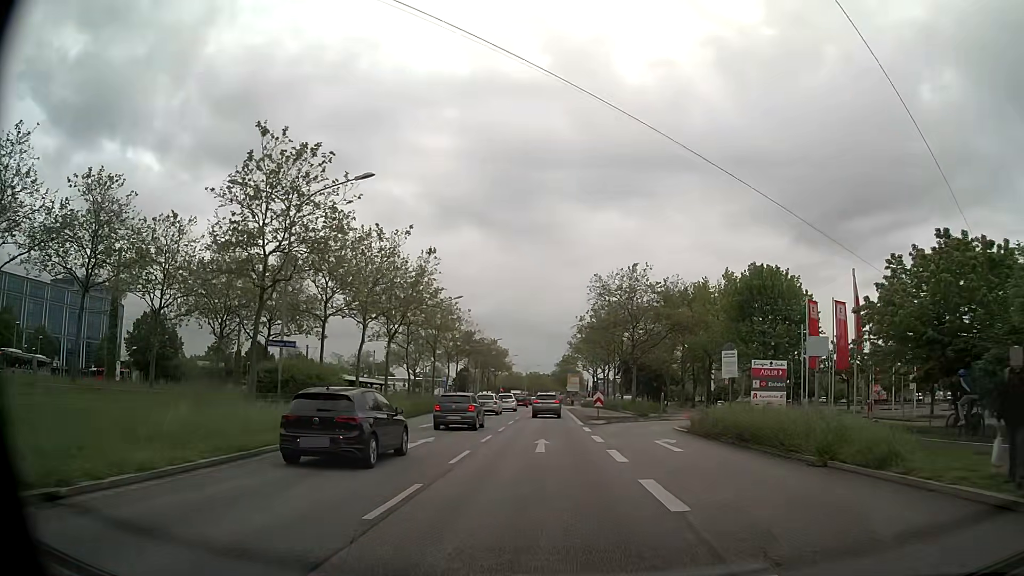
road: primary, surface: asphalt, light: Day
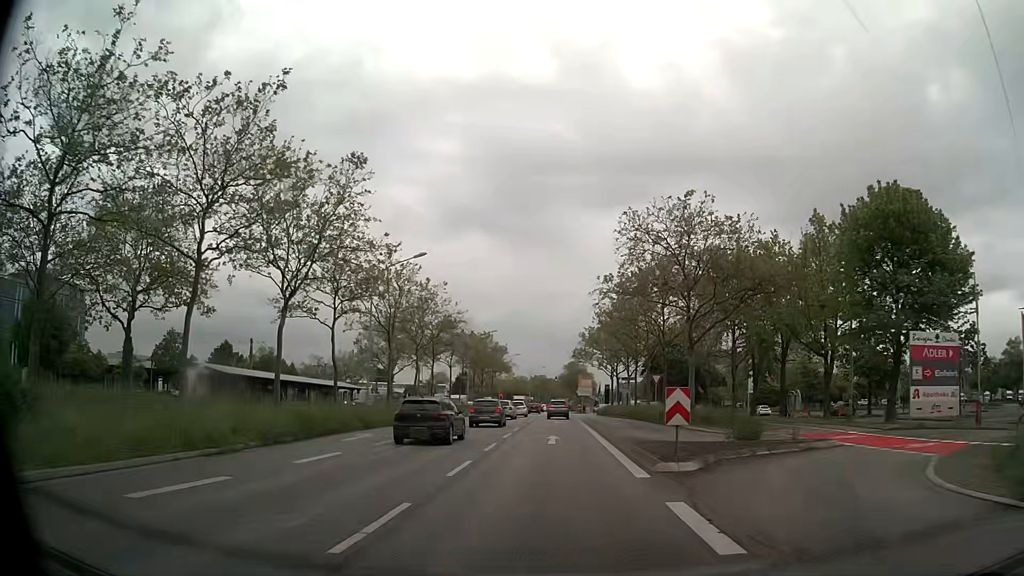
(0.0, +20.1) m; 0°
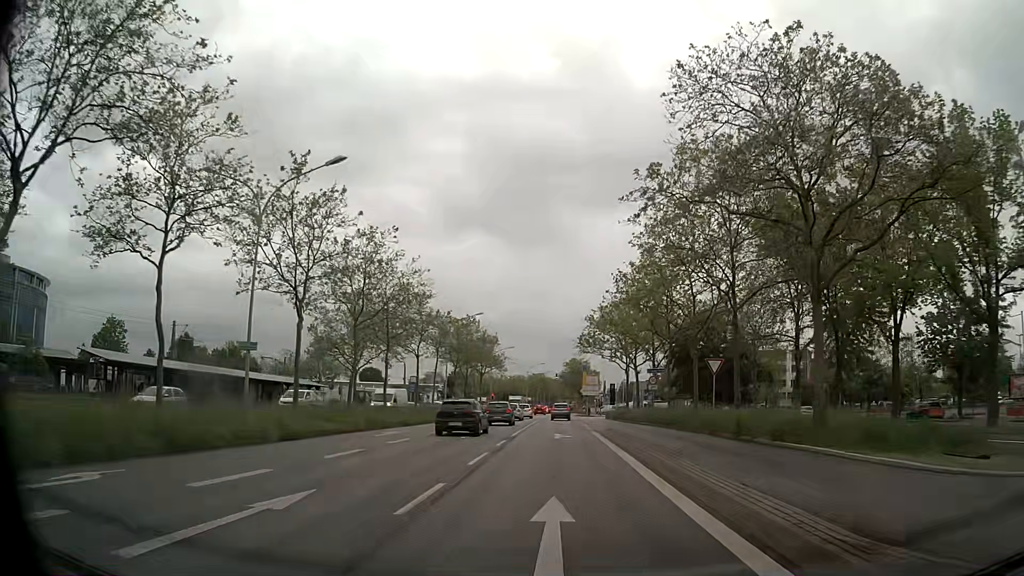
(-0.1, +16.7) m; 0°
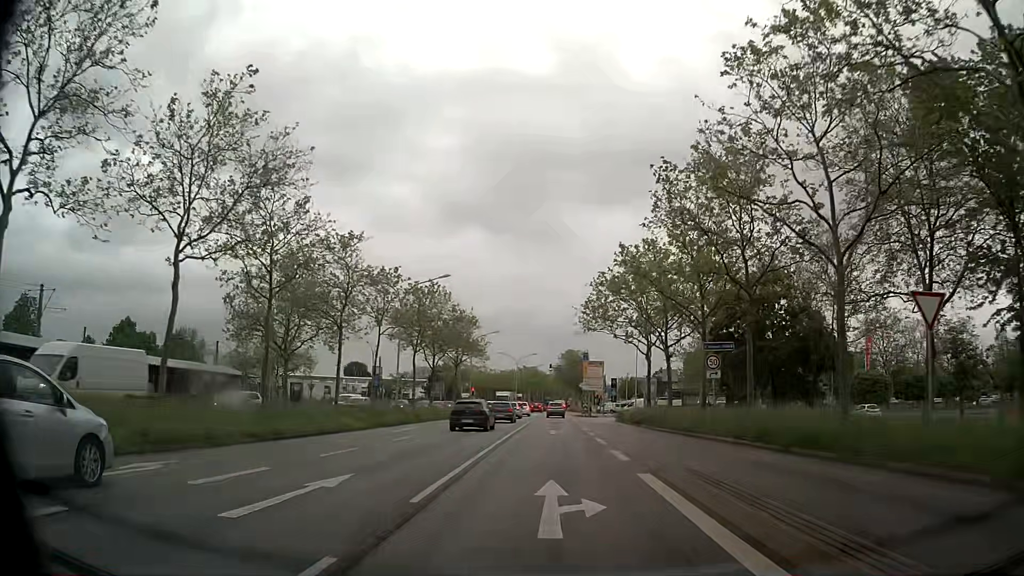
(+0.1, +18.0) m; +1°
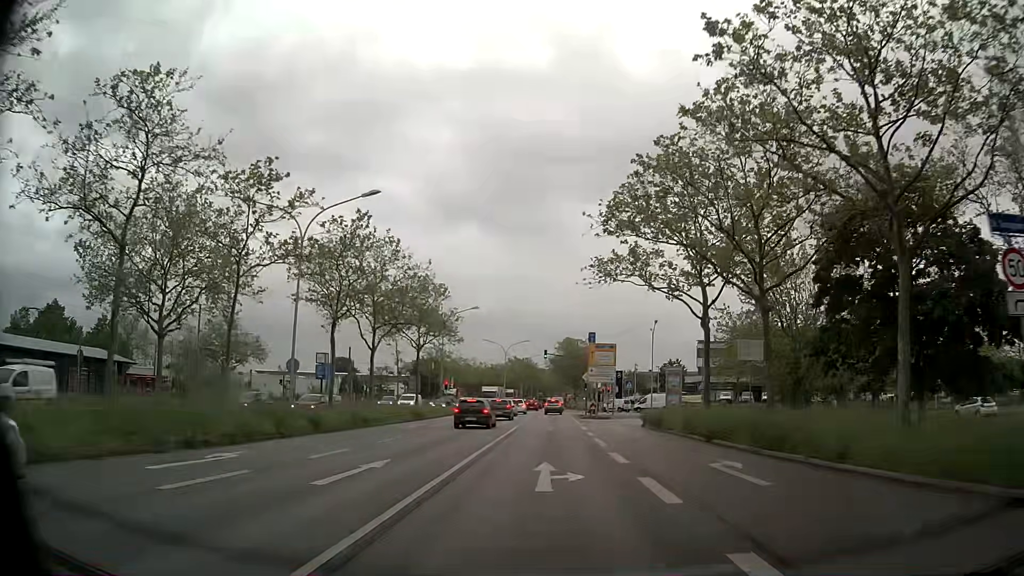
(+0.1, +18.7) m; 0°
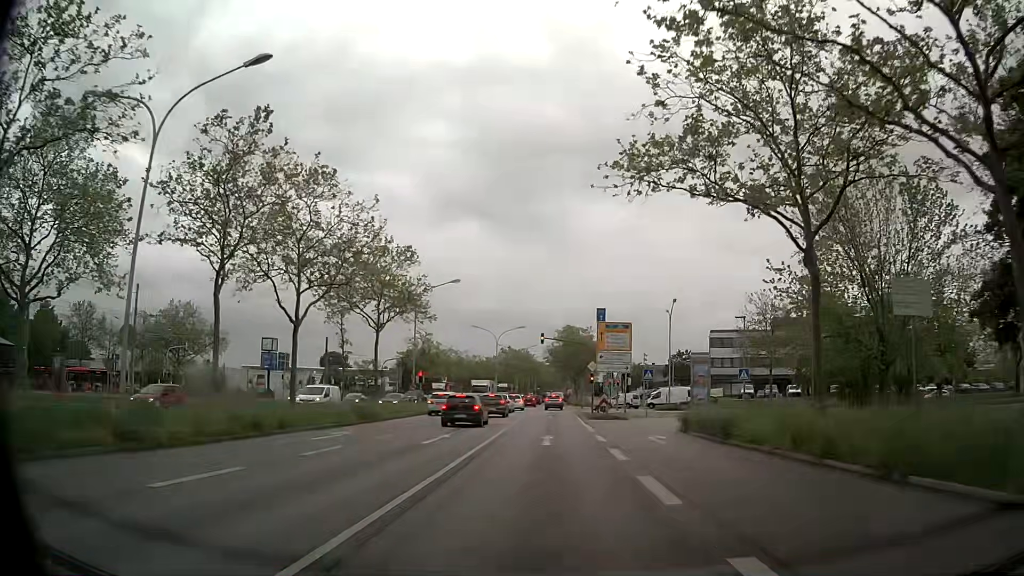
(+0.1, +12.1) m; +1°
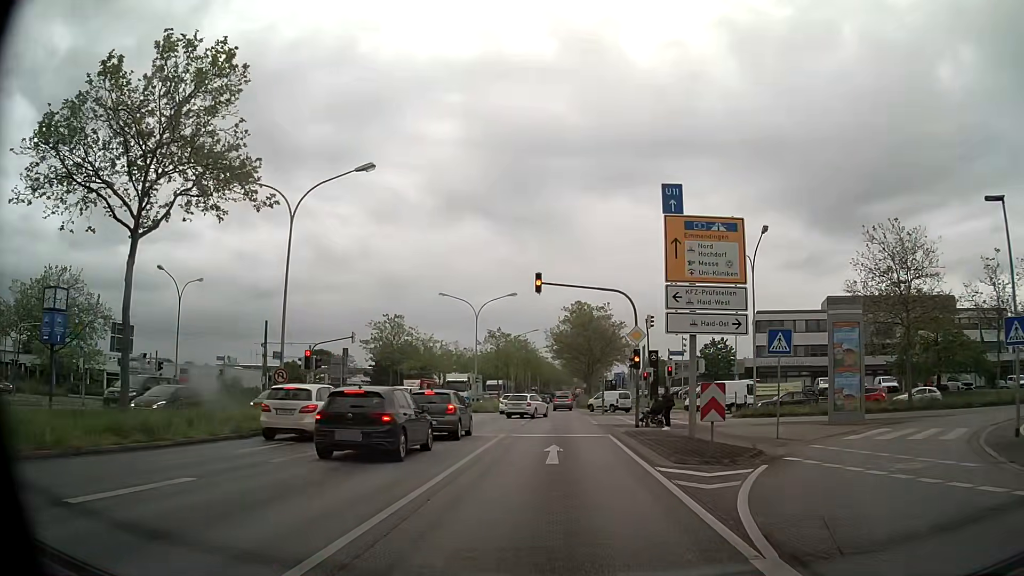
(-0.2, +25.6) m; -1°
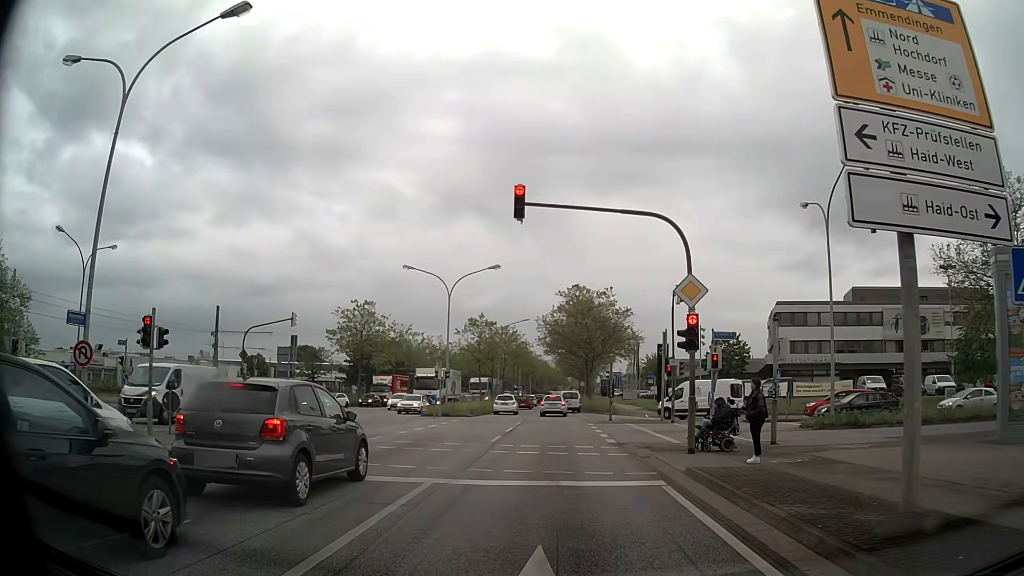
(+0.1, +11.4) m; +1°
